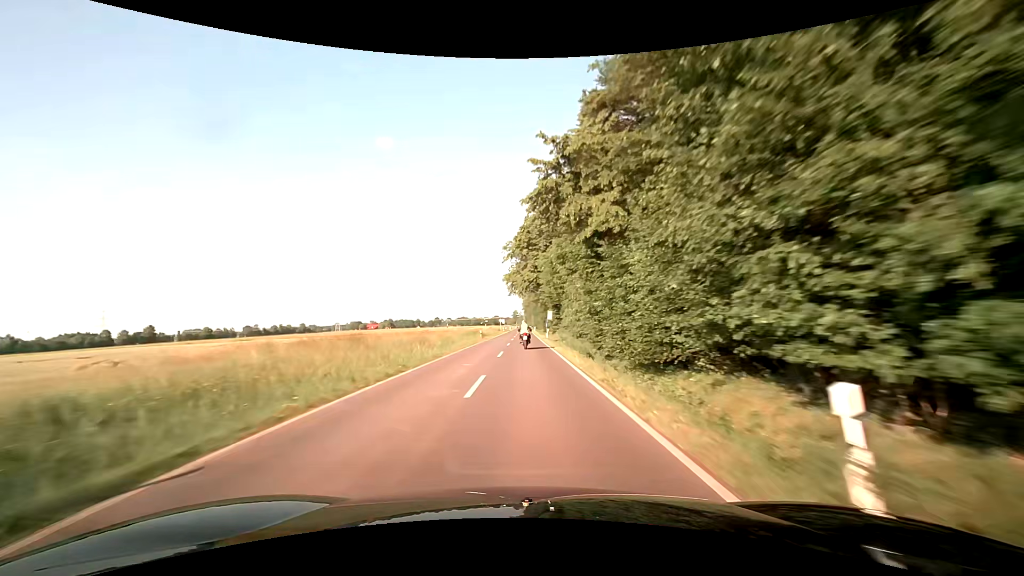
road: secondary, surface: asphalt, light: Day
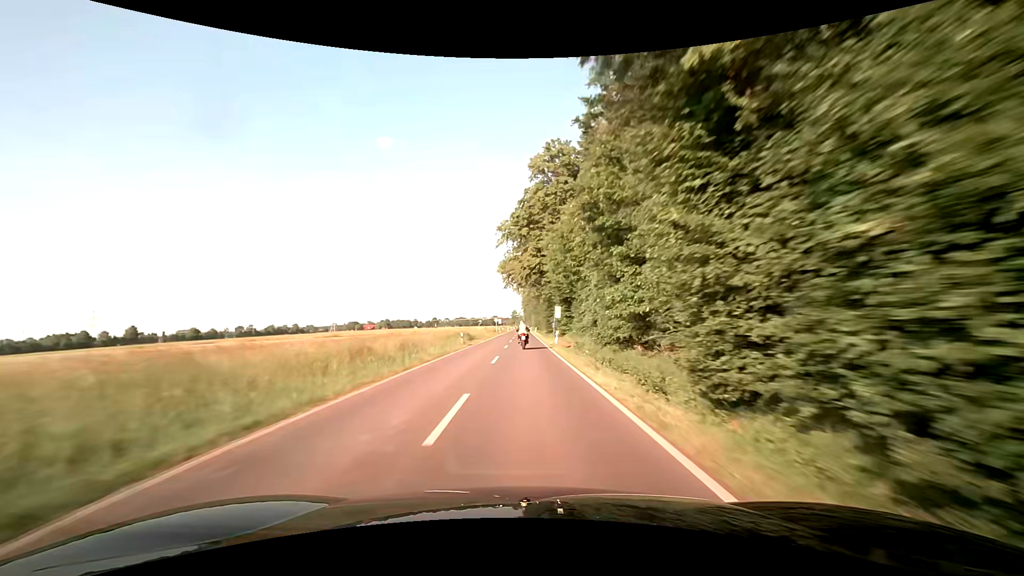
(0.0, +15.7) m; 0°
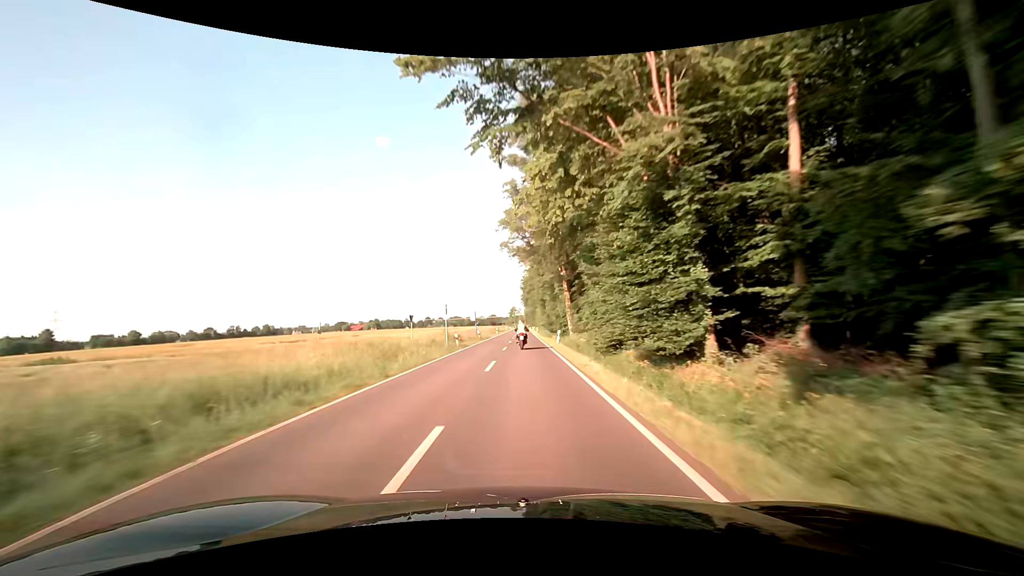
(0.0, +63.1) m; 0°
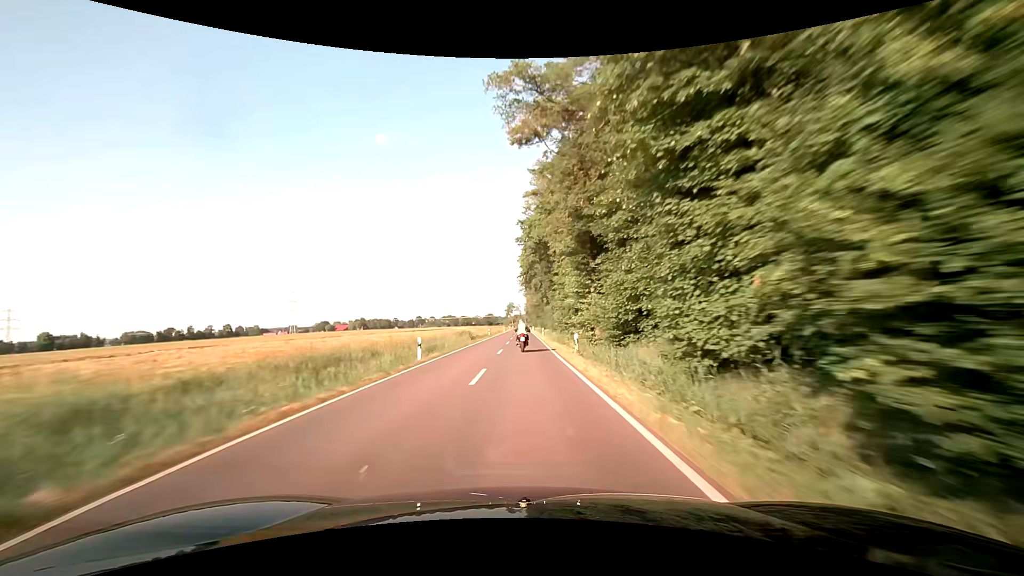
(+0.3, +63.5) m; 0°
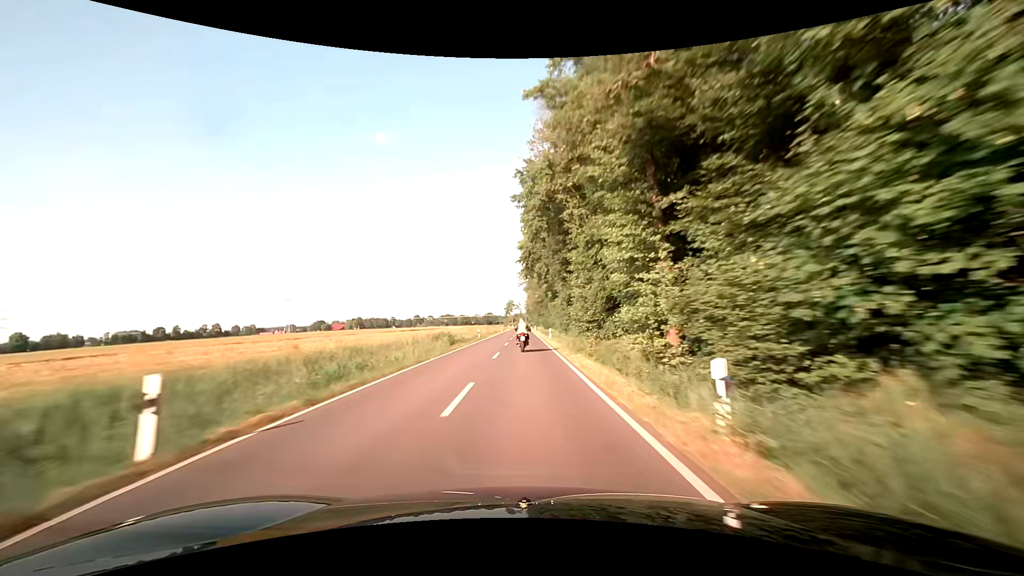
(0.0, +15.8) m; 0°
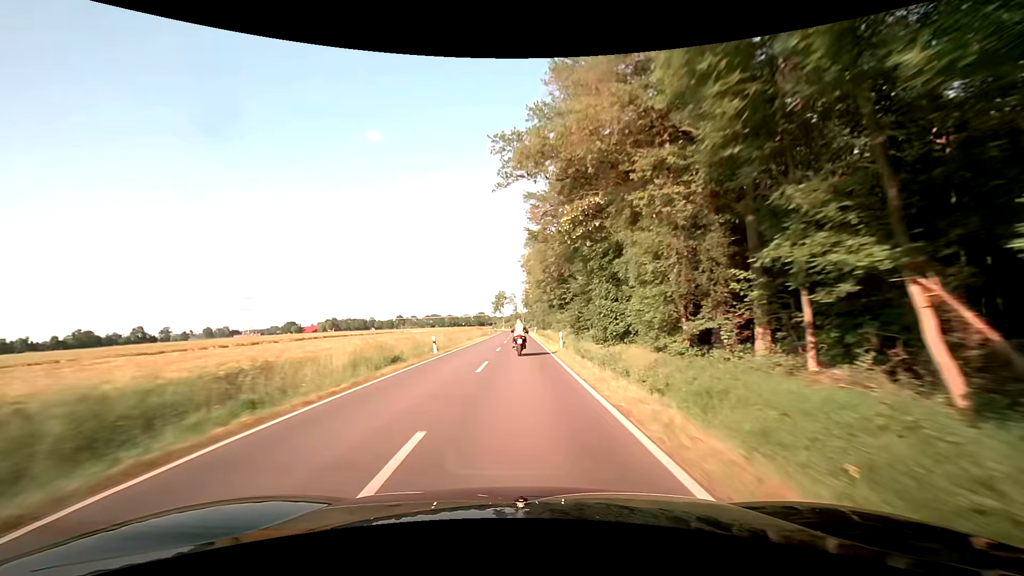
(+0.5, +77.0) m; +1°
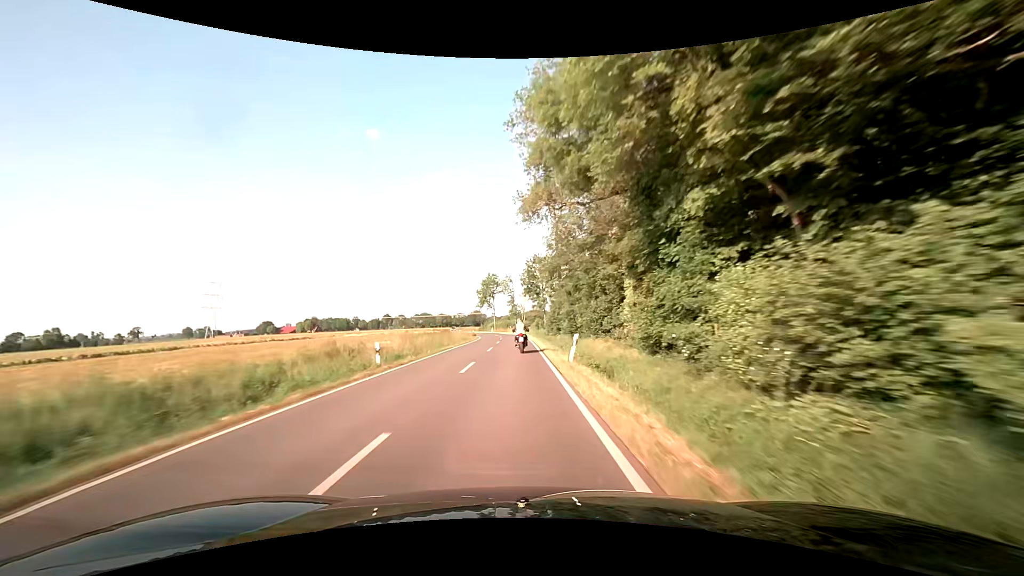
(0.0, +60.1) m; 0°
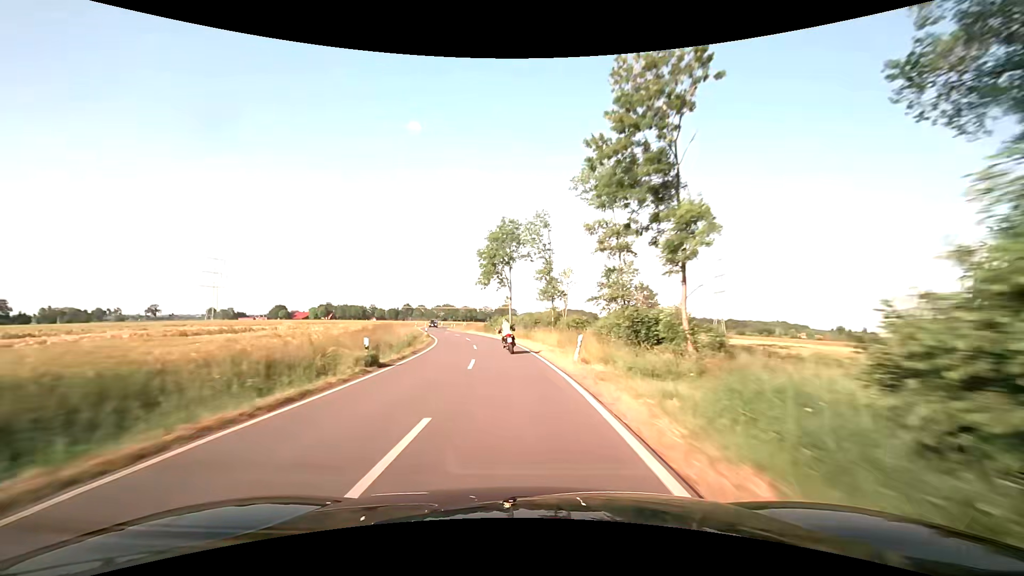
(-1.3, +59.3) m; -3°
(0, +10) (-1, +20) (-1, +30) (-3, +40) (-5, +50) (-7, +59) (-9, +69) (-12, +79) (-14, +88) (-16, +98) m
